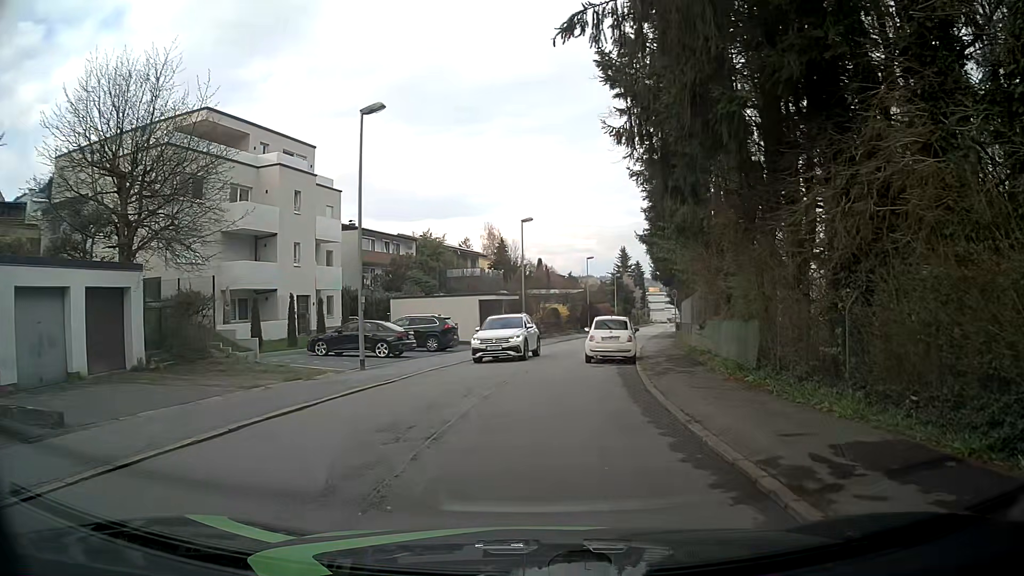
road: residential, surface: asphalt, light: Day
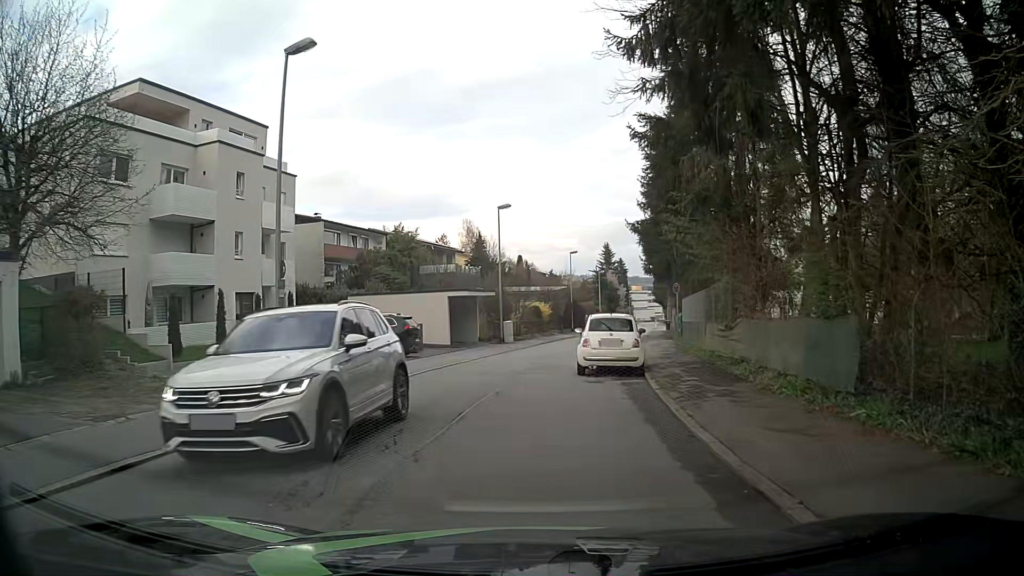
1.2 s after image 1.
(+0.2, +5.1) m; +3°
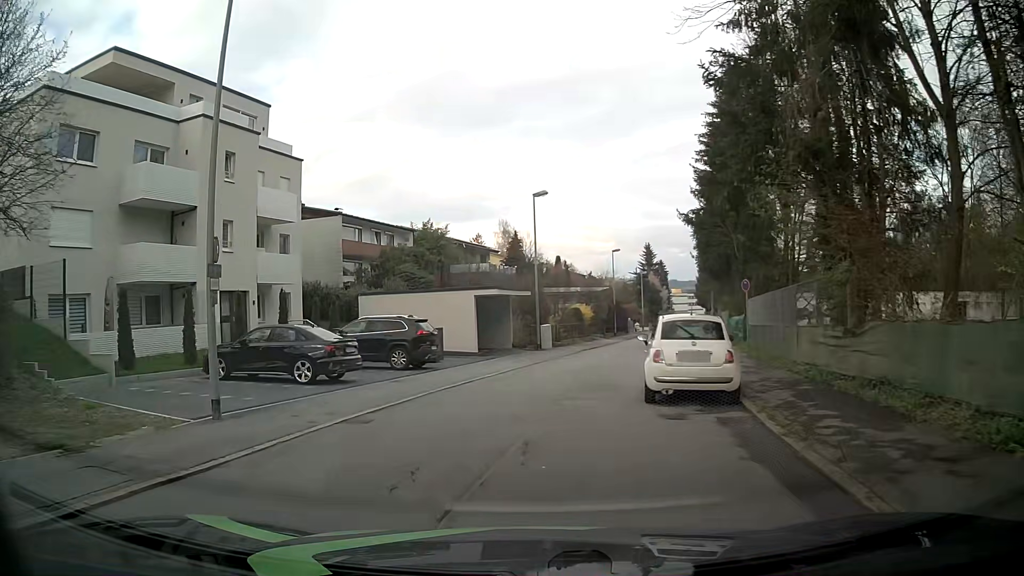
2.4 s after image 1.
(-0.1, +5.0) m; -5°
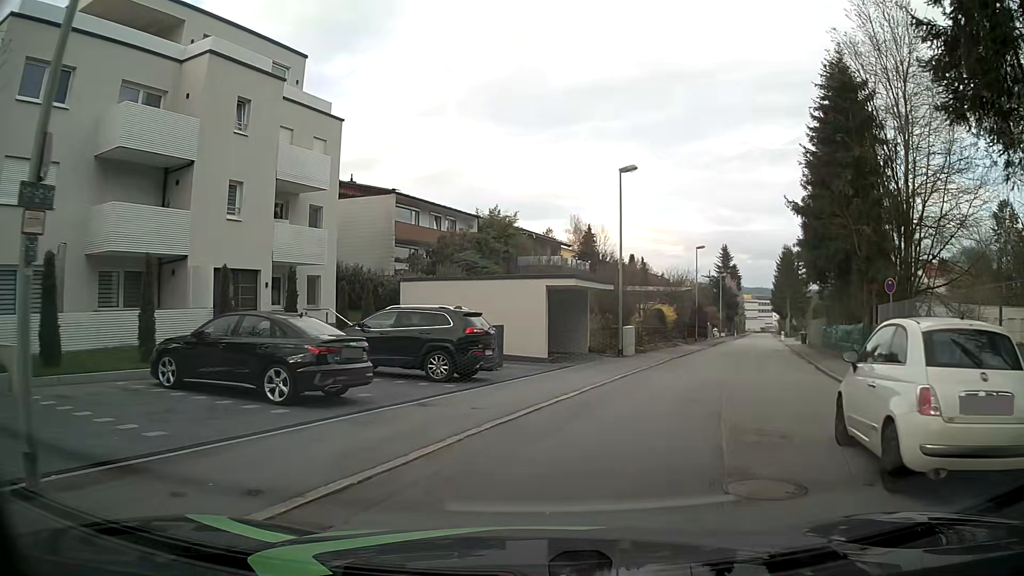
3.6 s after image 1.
(-0.3, +6.1) m; -5°
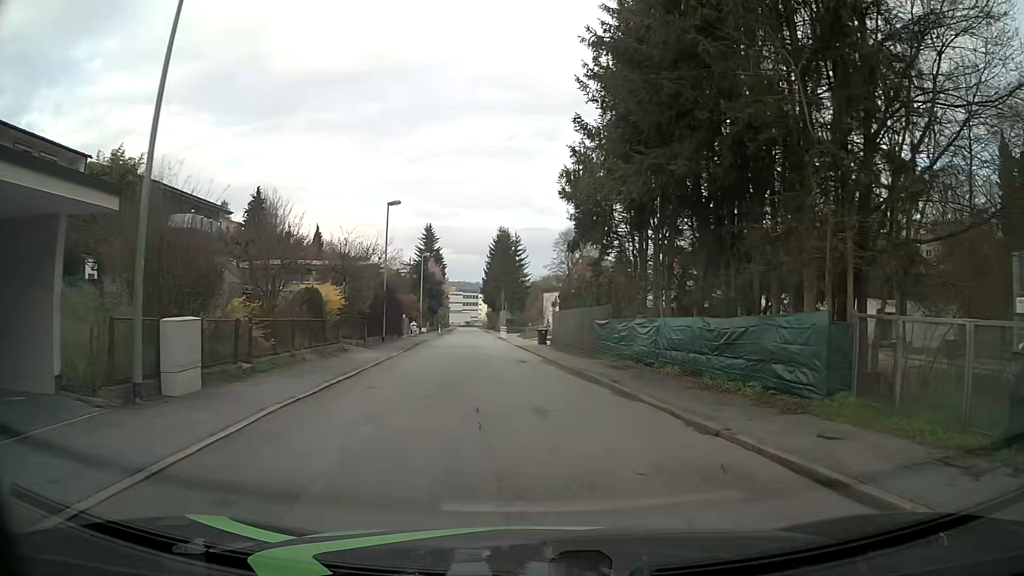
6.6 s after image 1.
(+4.6, +18.5) m; +26°
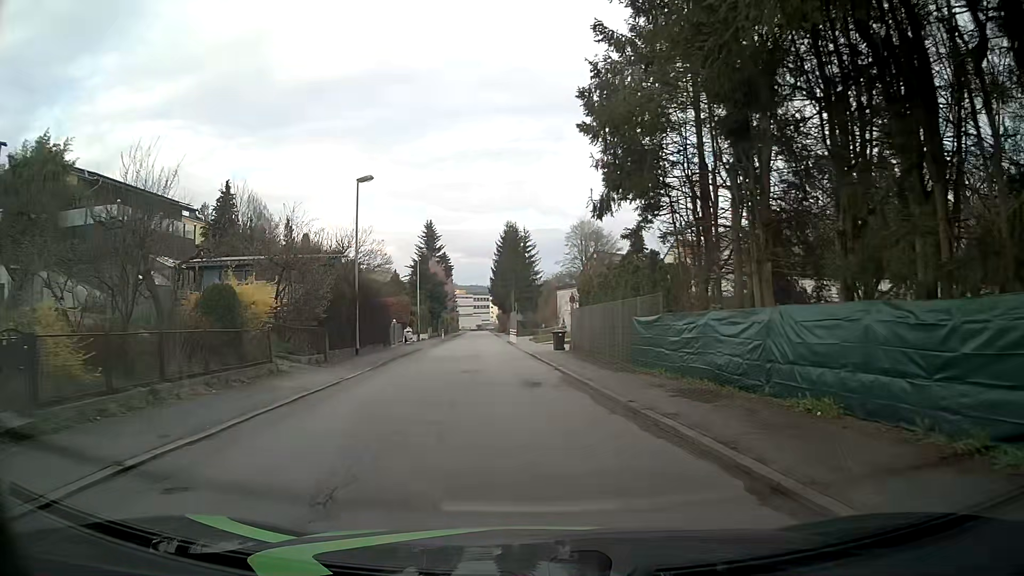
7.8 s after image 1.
(0.0, +8.6) m; -1°
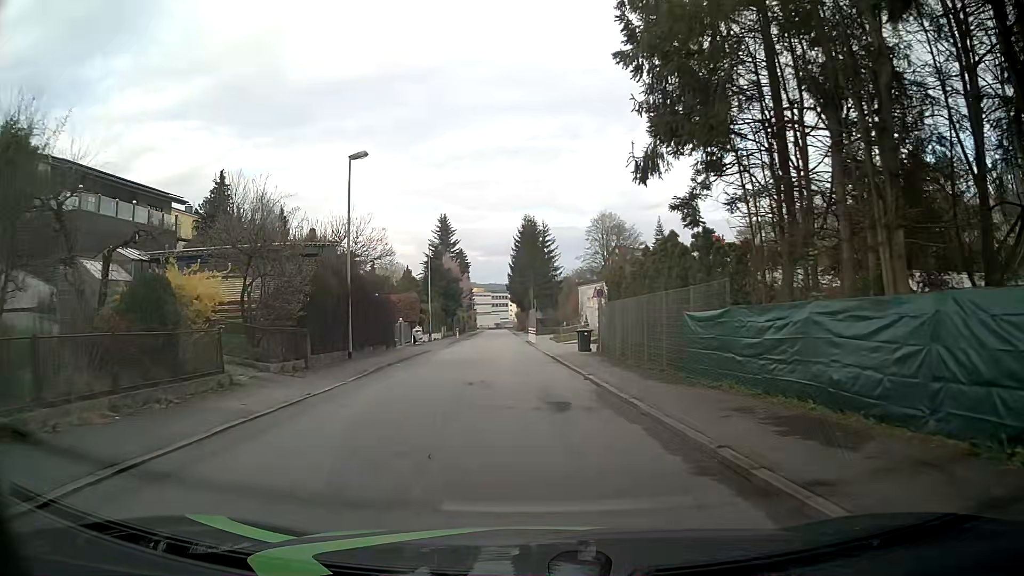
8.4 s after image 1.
(-0.1, +4.5) m; -1°
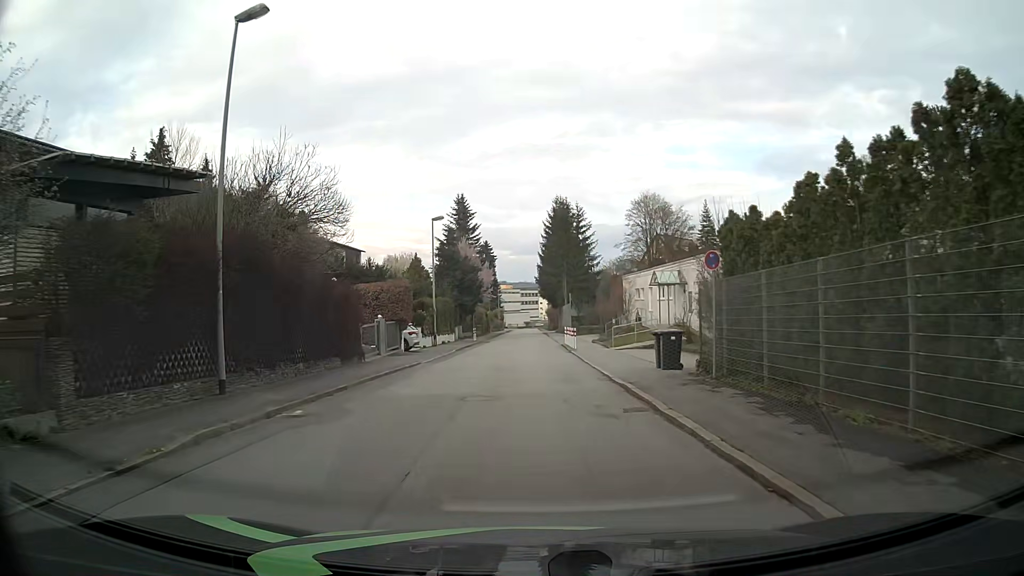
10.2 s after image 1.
(-0.5, +13.7) m; -3°
(0, +10) (0, +20) (0, +30) (0, +40) (0, +50) (0, +60) (0, +70) (0, +80) (-1, +90) (-1, +100) m
